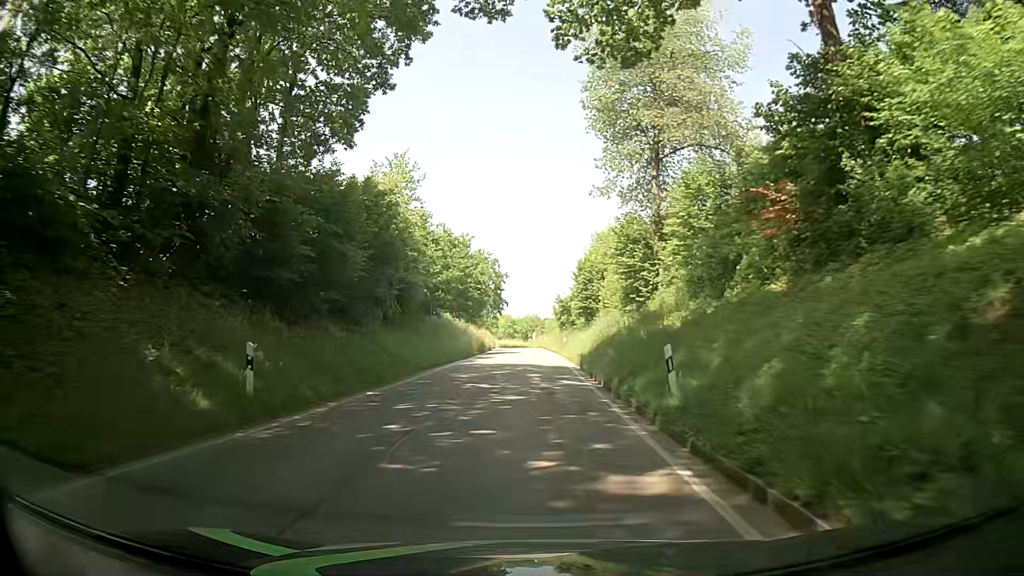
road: tertiary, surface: asphalt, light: Day
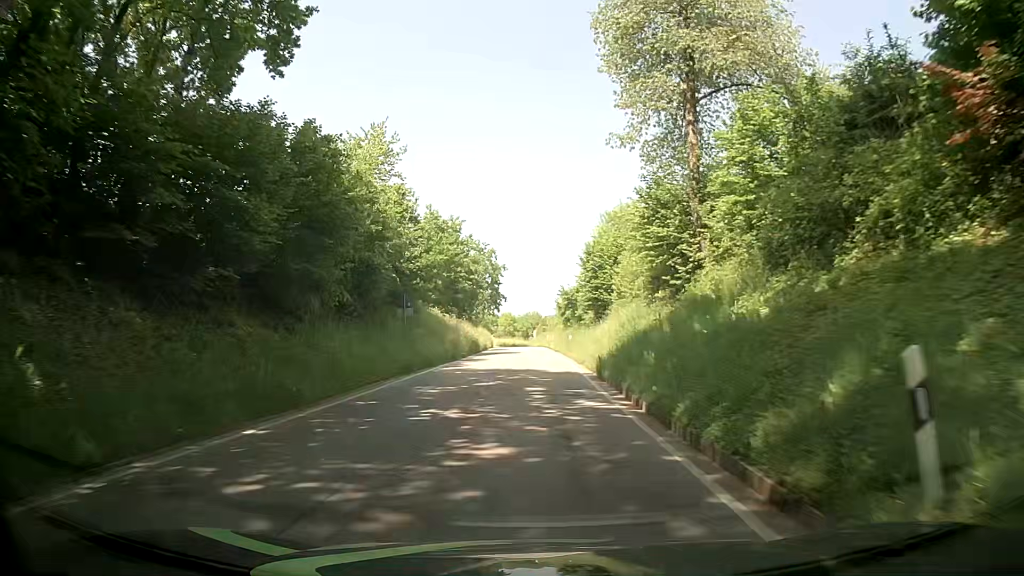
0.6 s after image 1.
(-0.1, +7.7) m; -2°
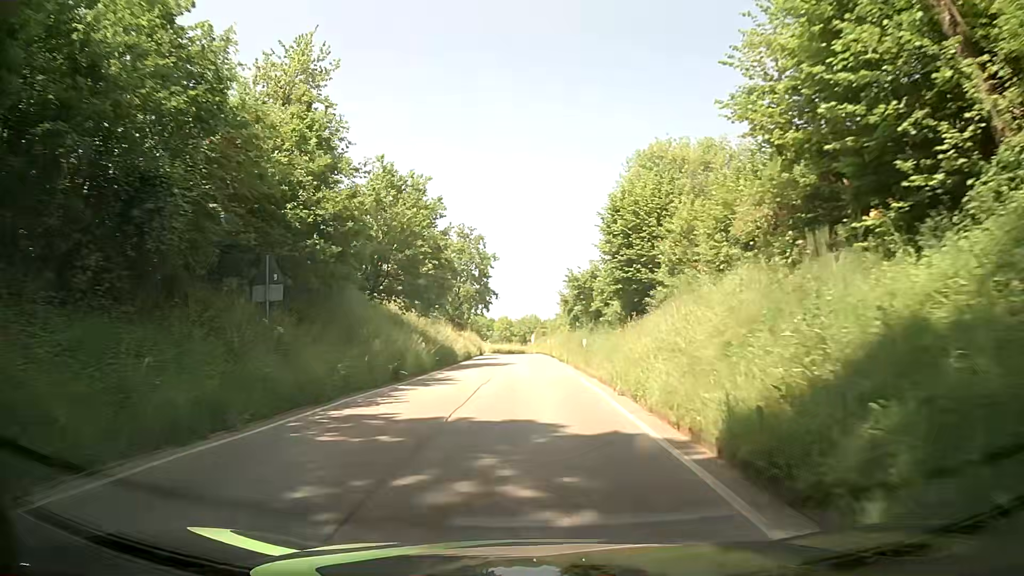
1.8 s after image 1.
(+0.4, +15.4) m; +2°
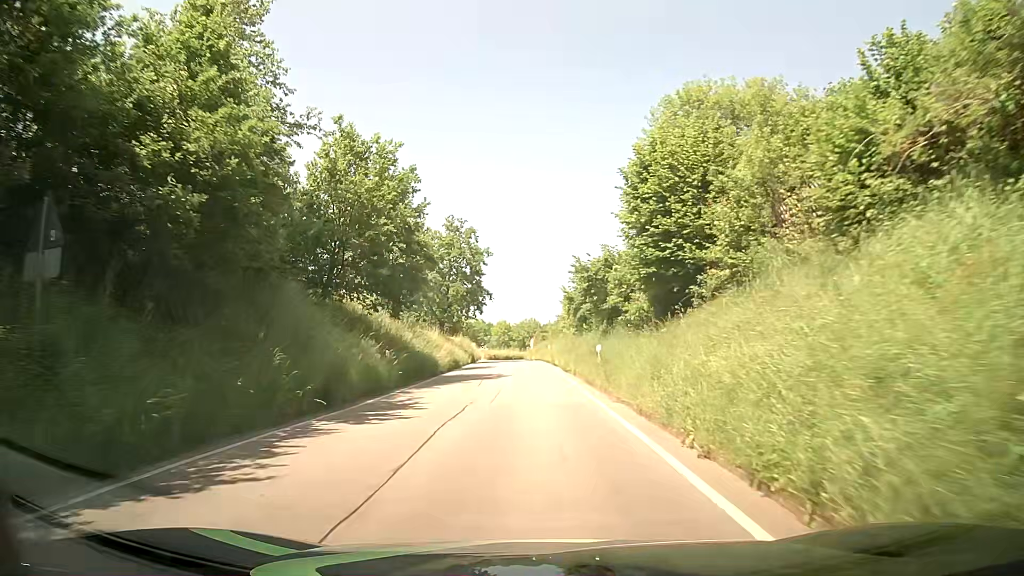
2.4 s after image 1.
(-0.1, +7.7) m; -1°
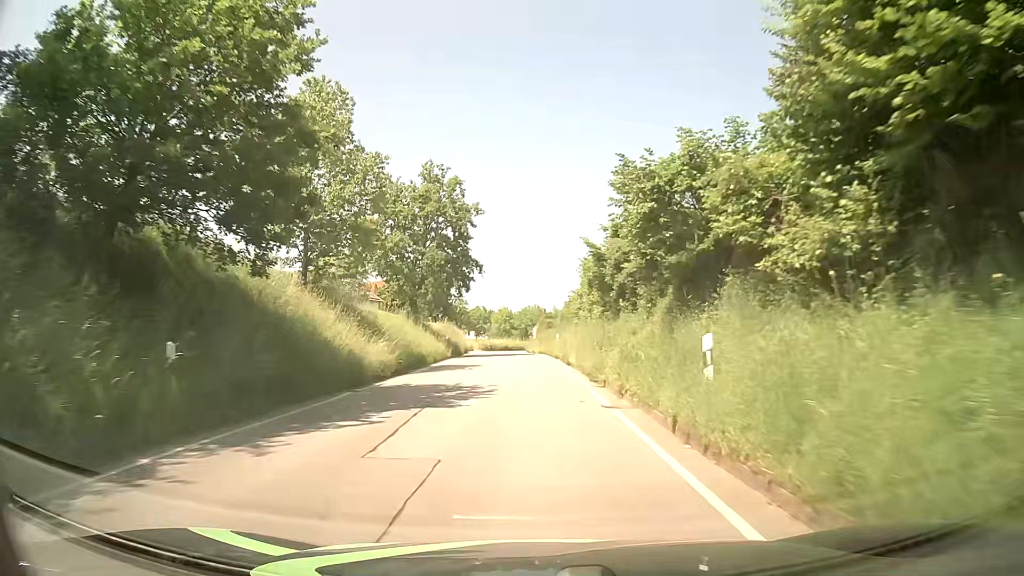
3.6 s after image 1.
(0.0, +15.2) m; 0°
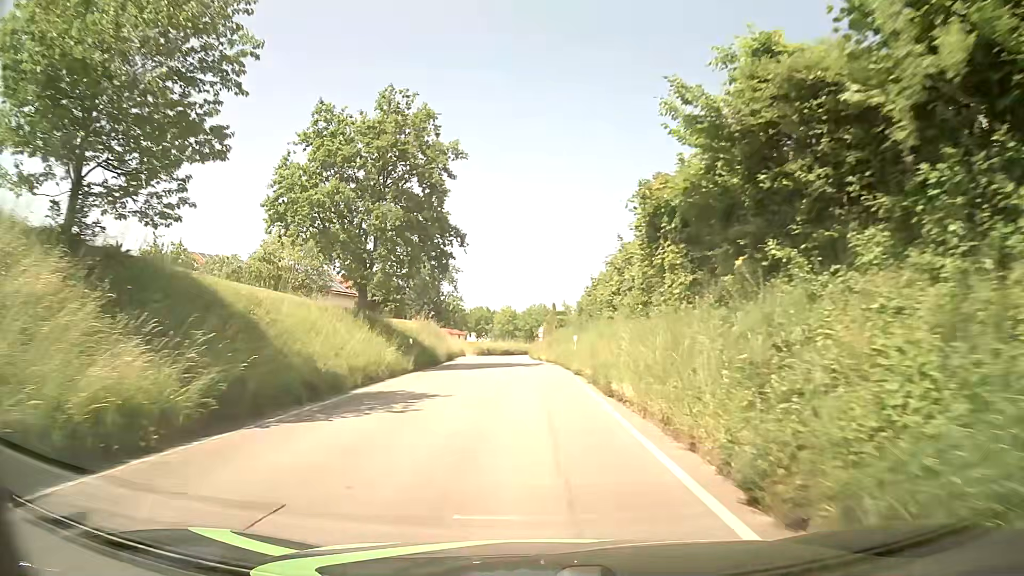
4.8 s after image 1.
(0.0, +14.6) m; -1°
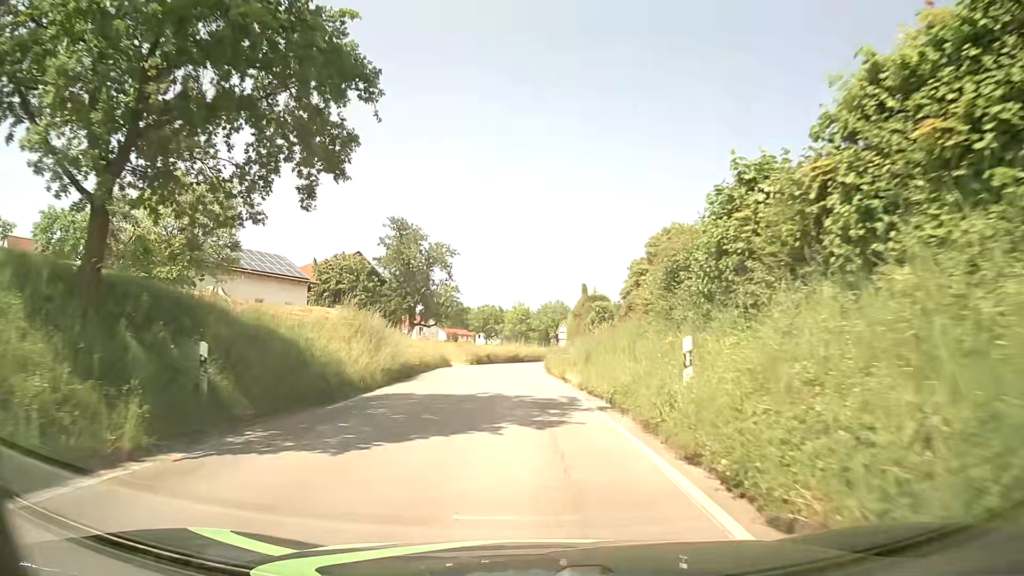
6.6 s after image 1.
(-0.1, +20.2) m; -1°
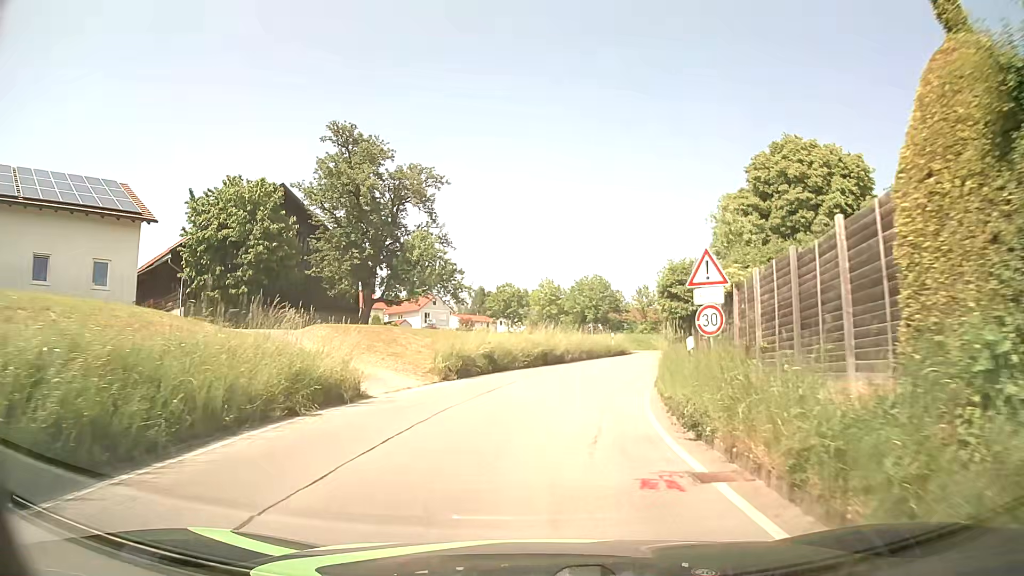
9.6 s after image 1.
(-1.0, +28.8) m; -2°
